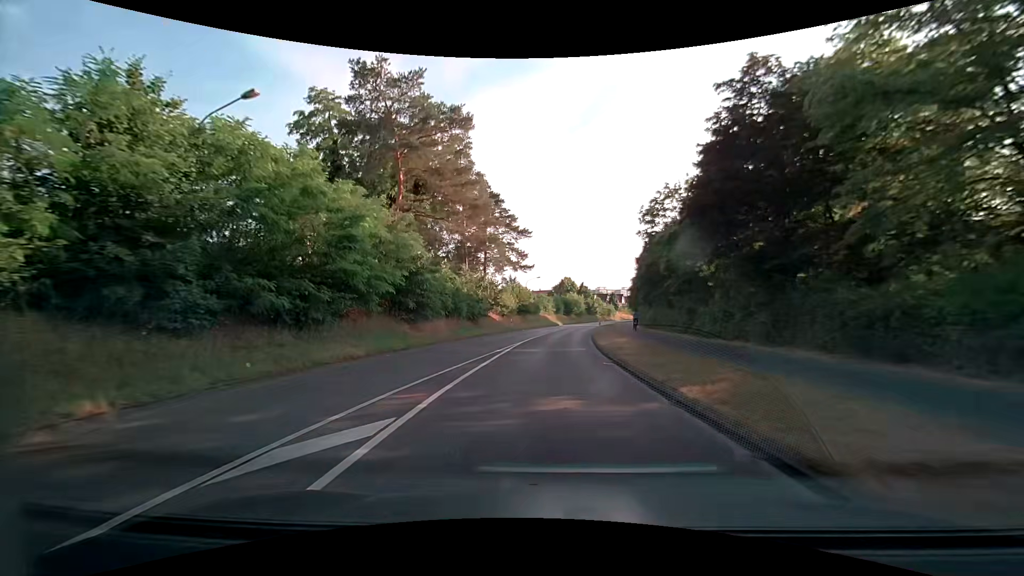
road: secondary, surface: asphalt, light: Day
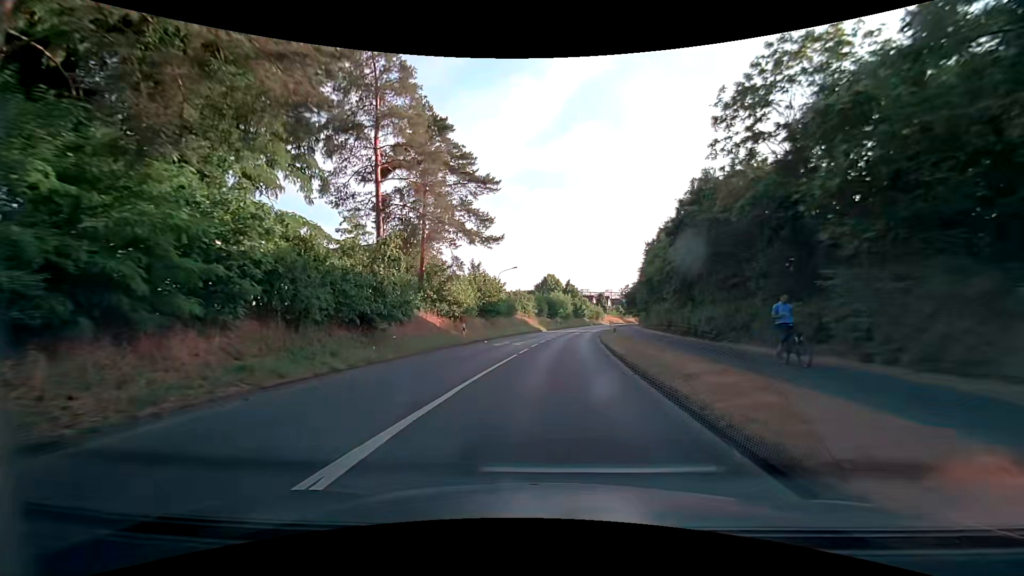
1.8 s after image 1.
(+0.2, +21.3) m; +2°
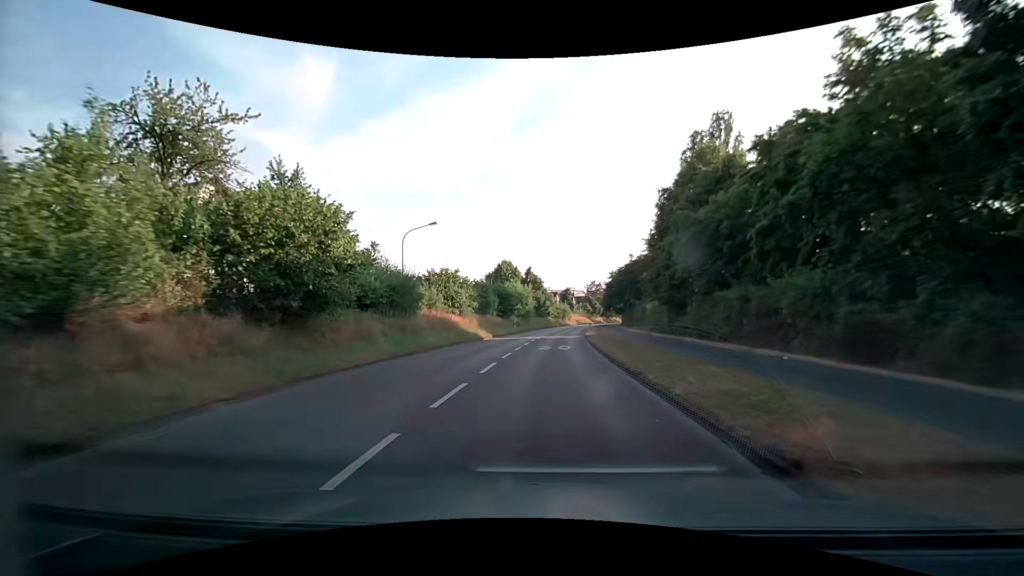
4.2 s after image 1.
(+1.2, +28.6) m; +4°
